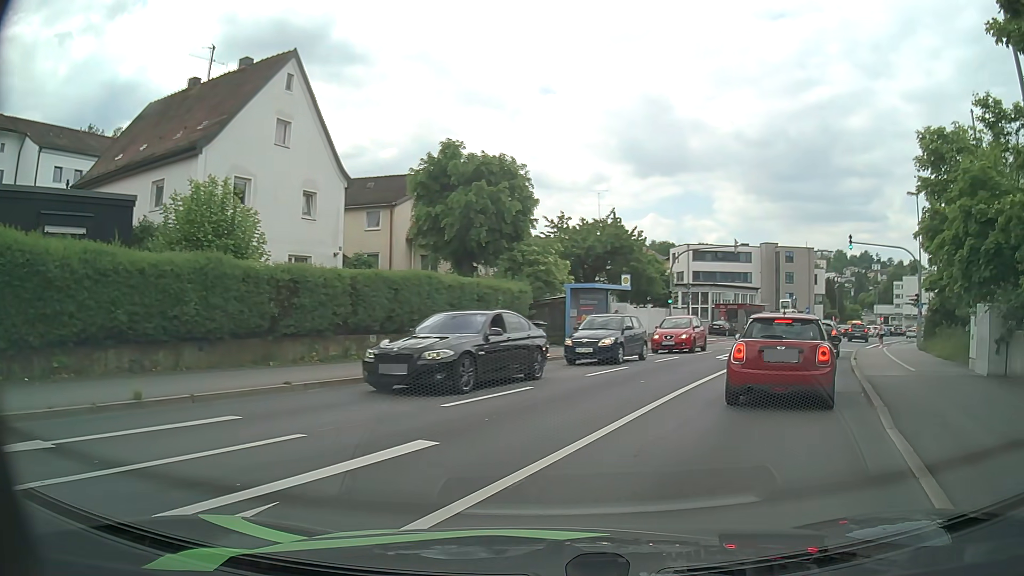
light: Day
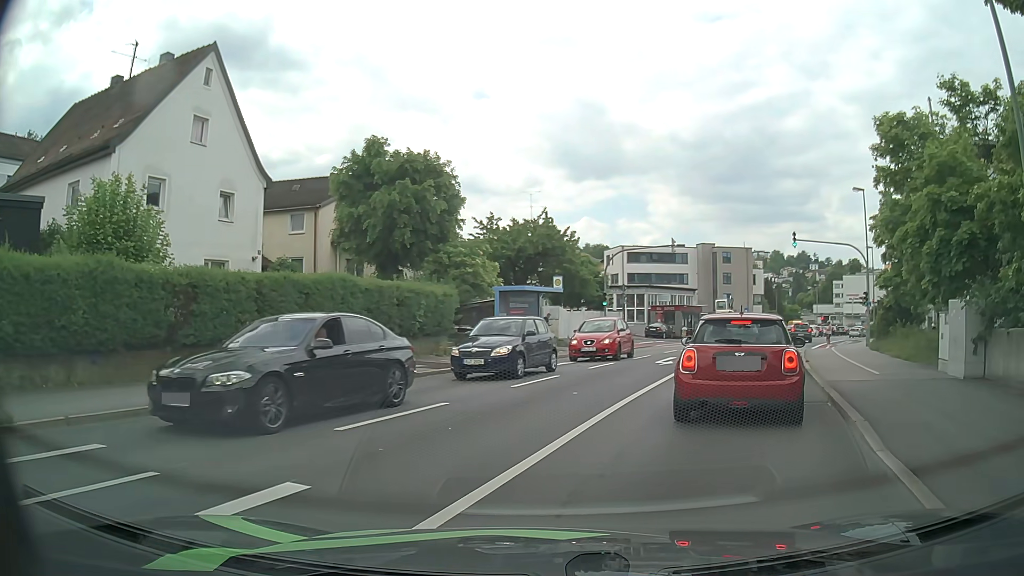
(+0.1, +1.6) m; +5°
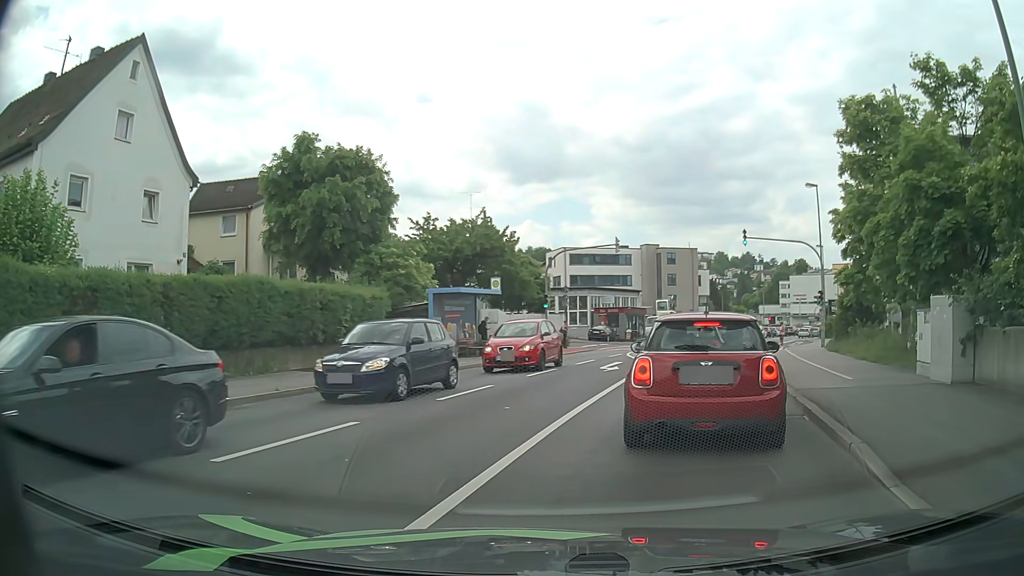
(+0.1, +1.6) m; +6°
